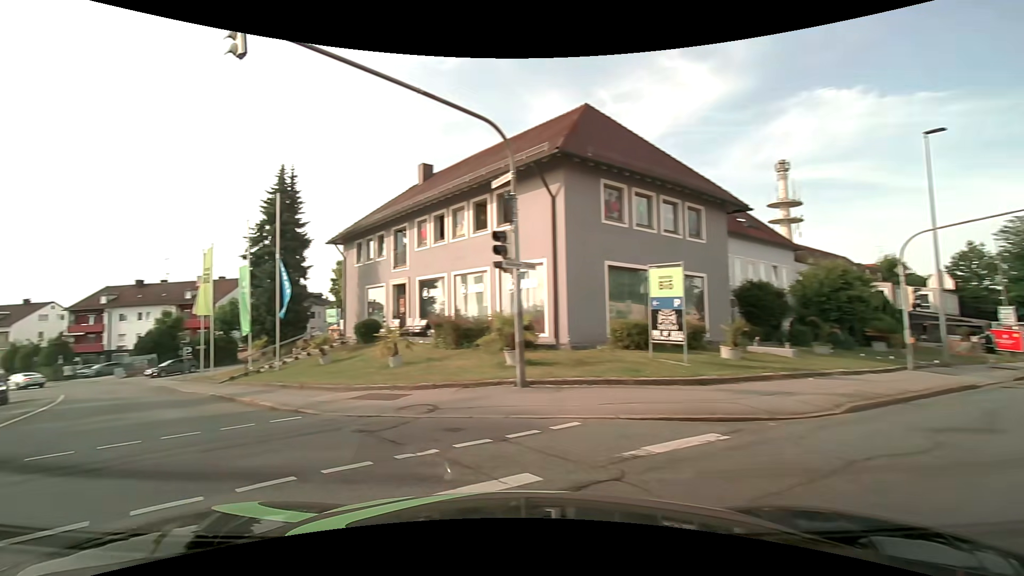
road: residential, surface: asphalt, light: Day
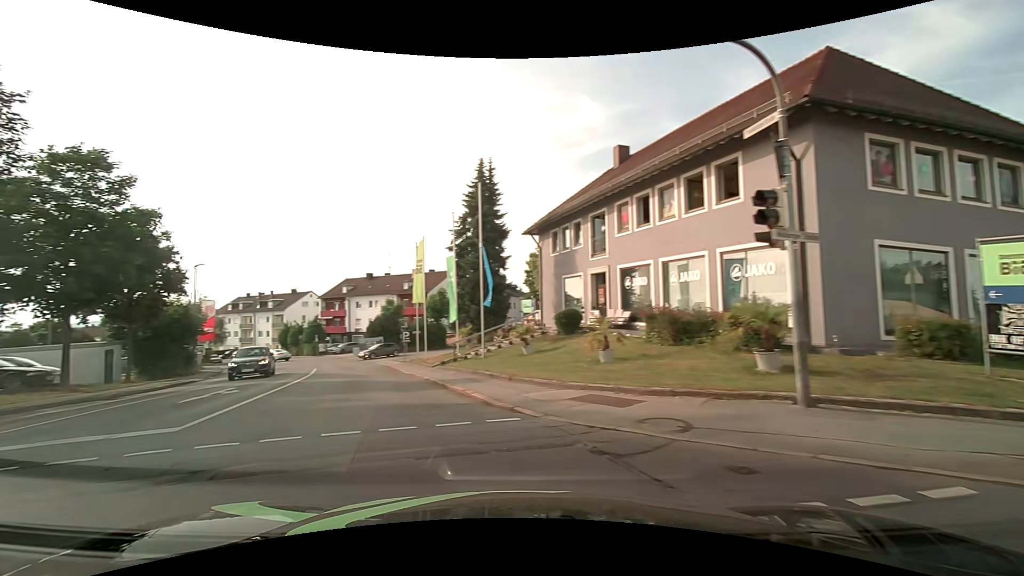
(-0.4, +2.1) m; -21°
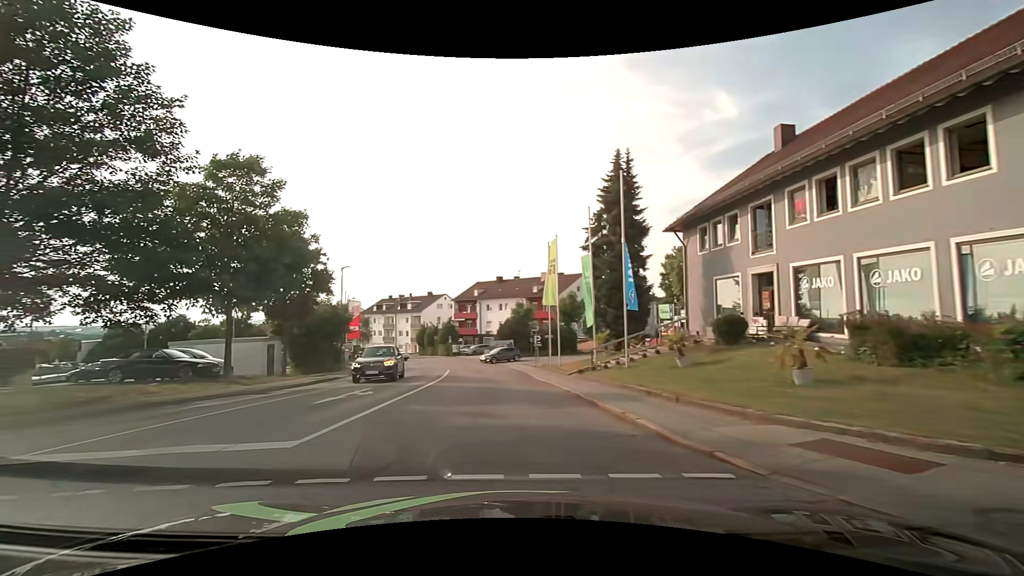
(-0.3, +2.3) m; -15°
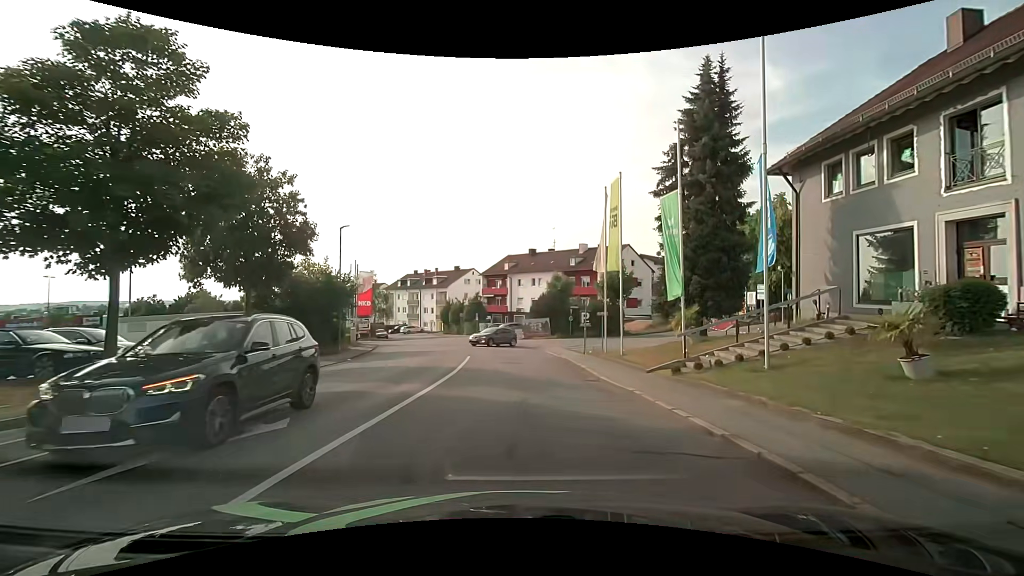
(-0.6, +8.5) m; -5°
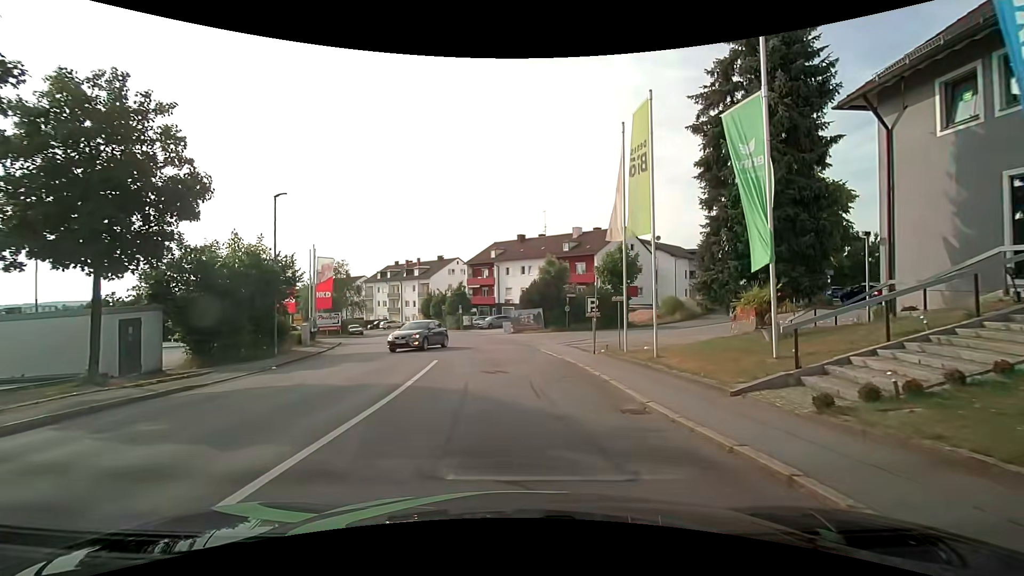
(+0.2, +6.8) m; +2°
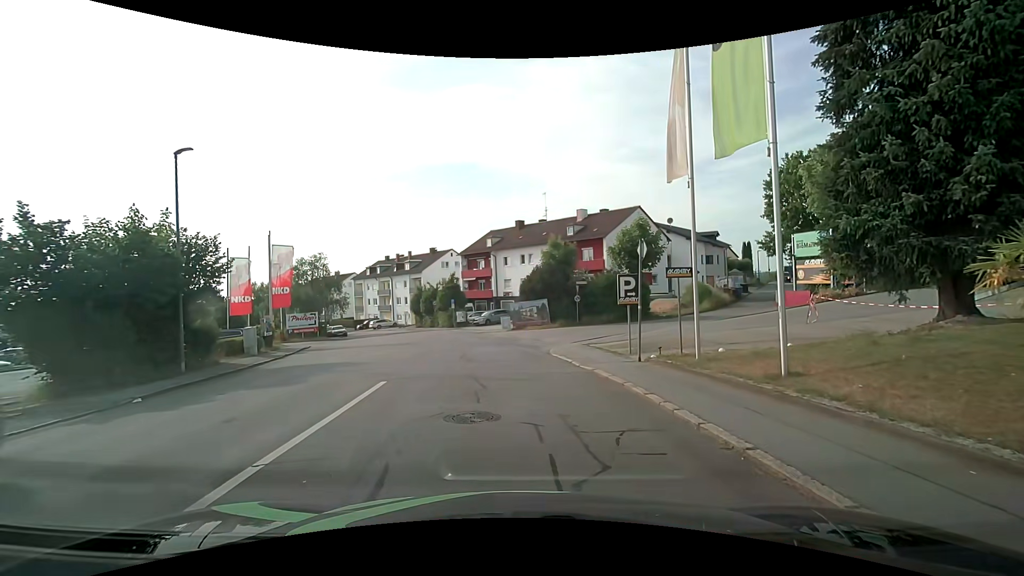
(0.0, +6.5) m; -1°
